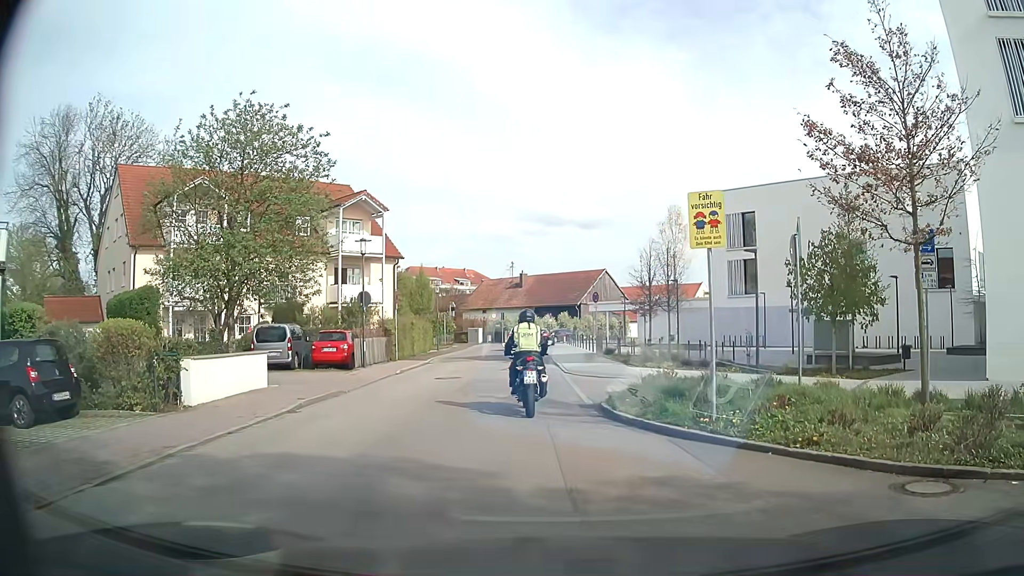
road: residential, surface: asphalt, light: Day
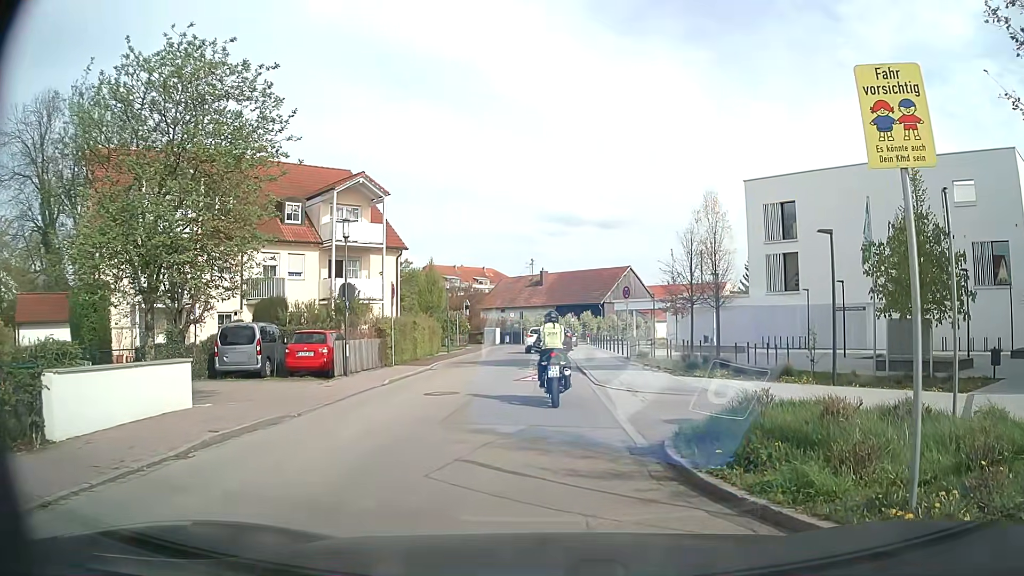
(-0.1, +4.7) m; -2°
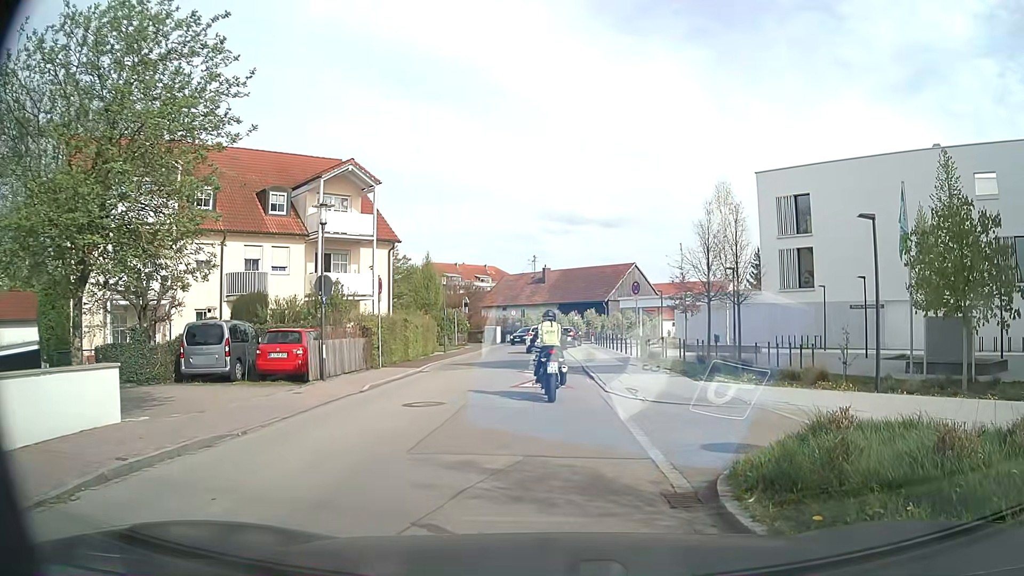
(-0.1, +2.4) m; -2°
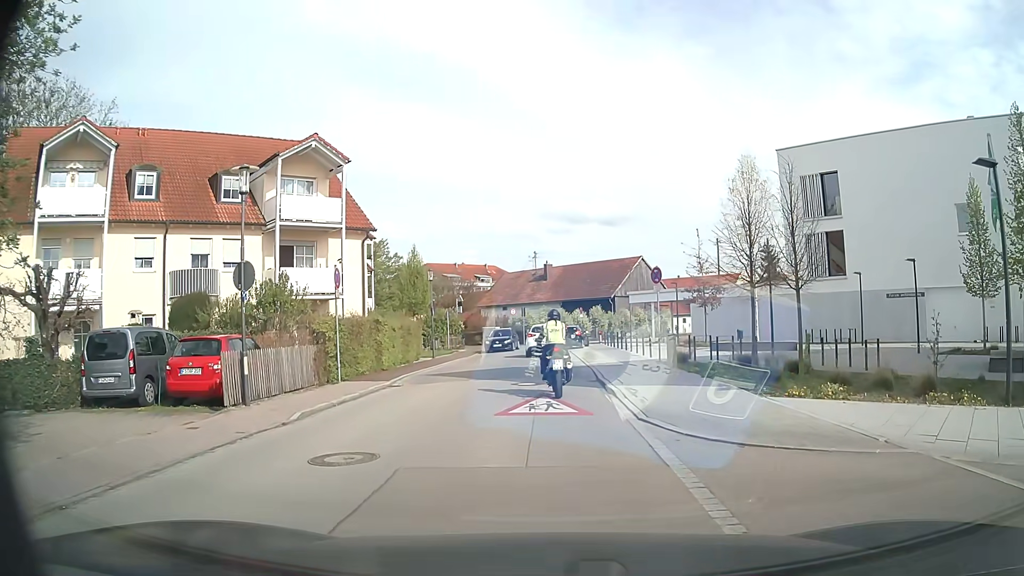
(+0.2, +5.0) m; +2°
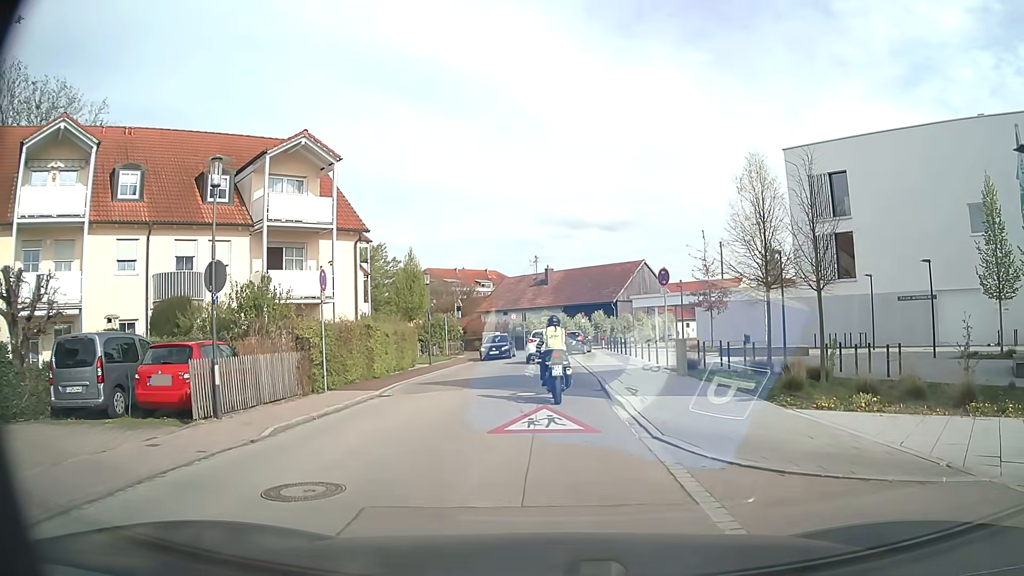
(0.0, +1.3) m; 0°
